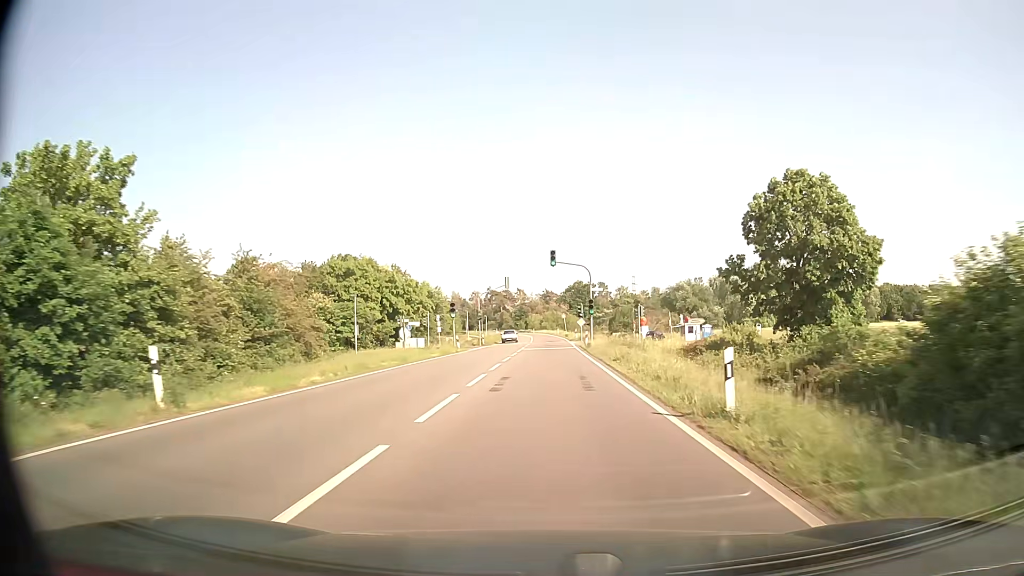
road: primary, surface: asphalt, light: Day
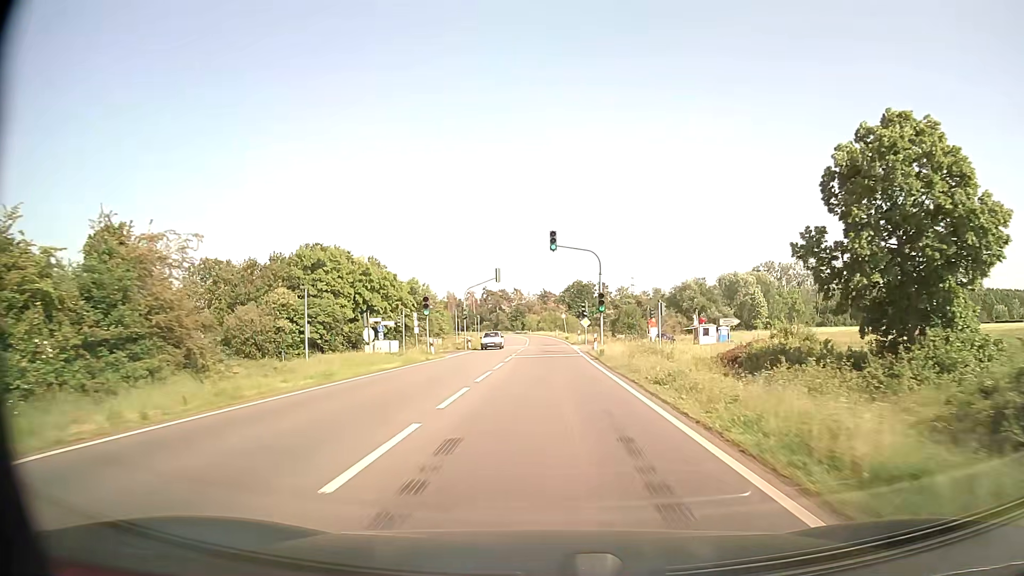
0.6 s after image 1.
(0.0, +10.3) m; 0°
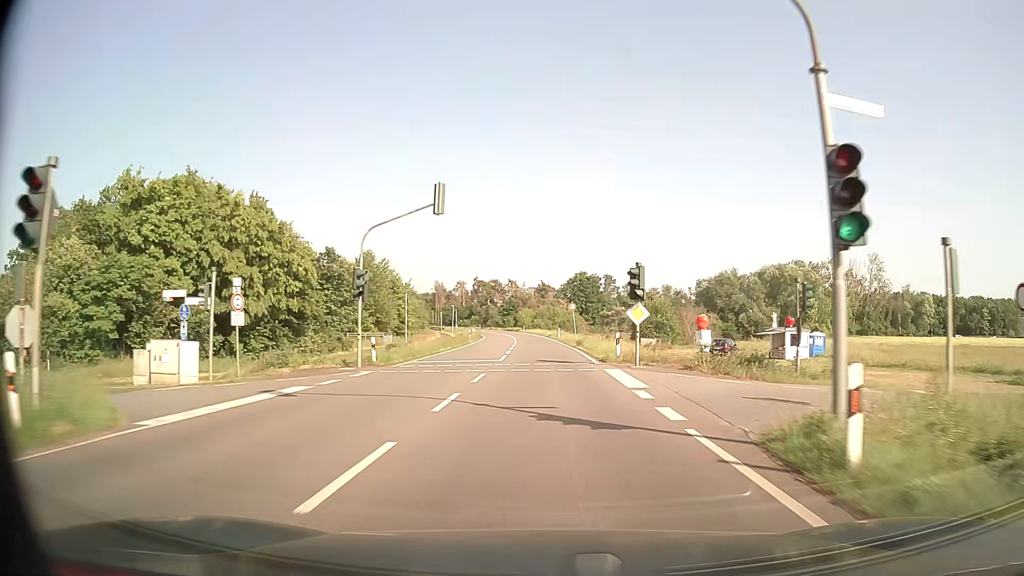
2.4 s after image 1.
(+0.1, +31.5) m; 0°
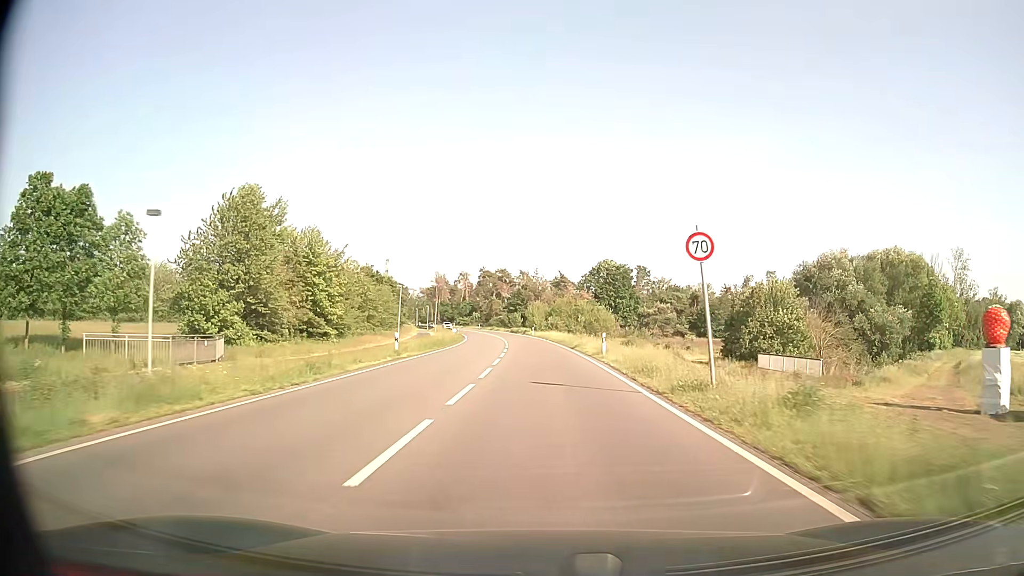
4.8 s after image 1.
(-0.2, +41.1) m; -1°
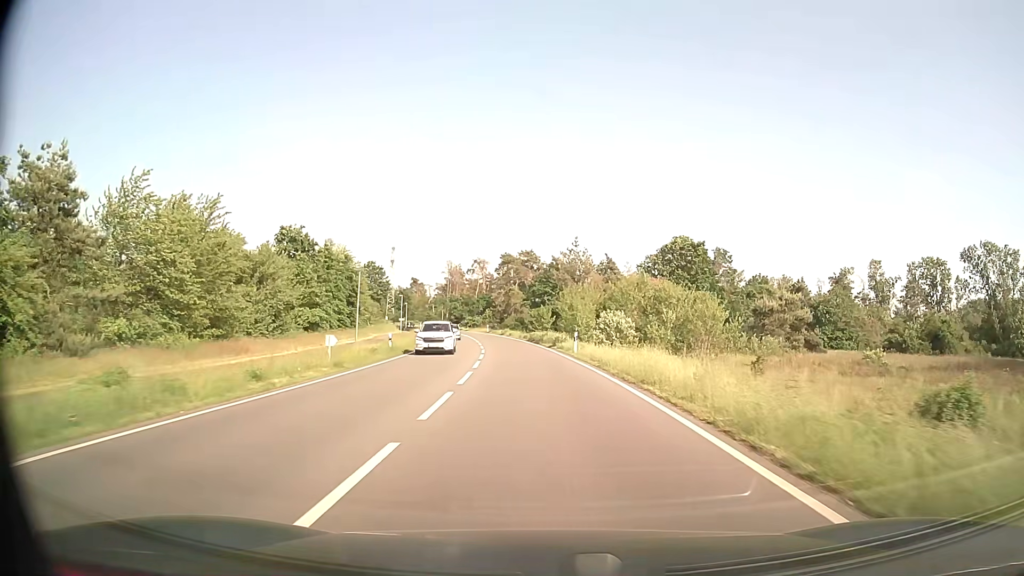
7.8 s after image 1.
(-1.0, +50.5) m; -3°
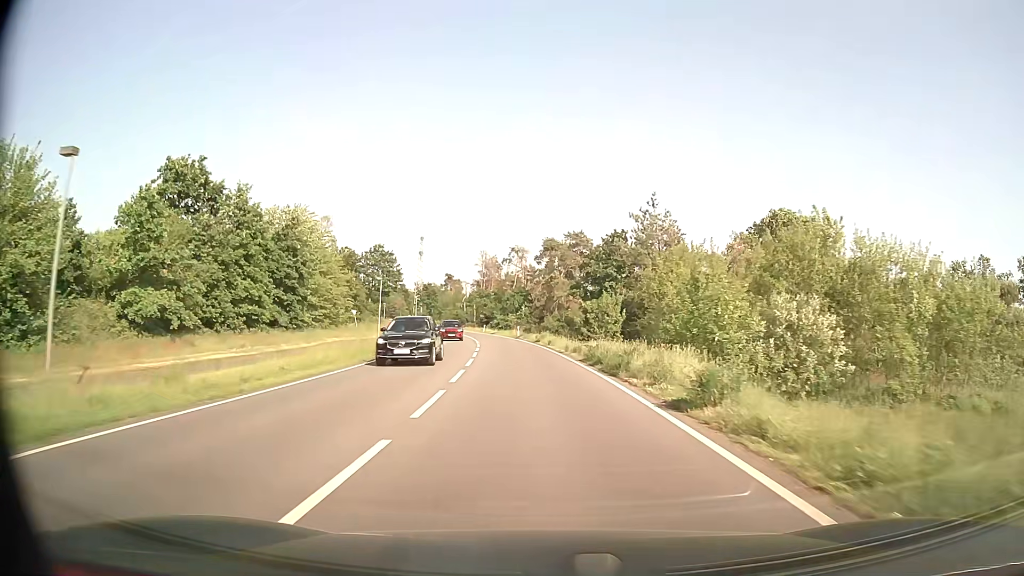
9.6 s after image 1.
(-1.0, +30.4) m; -4°
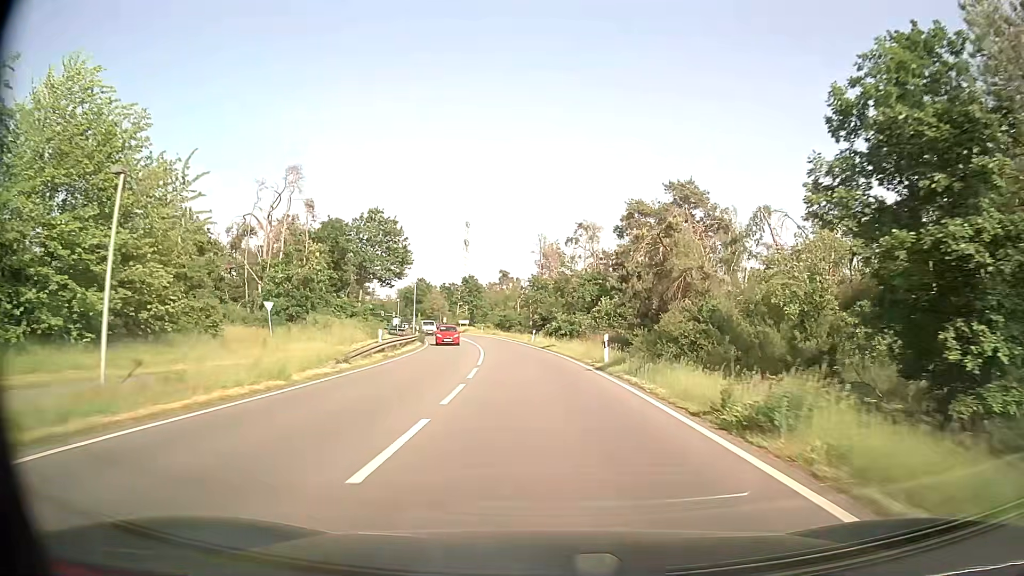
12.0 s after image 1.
(-2.0, +40.6) m; -6°
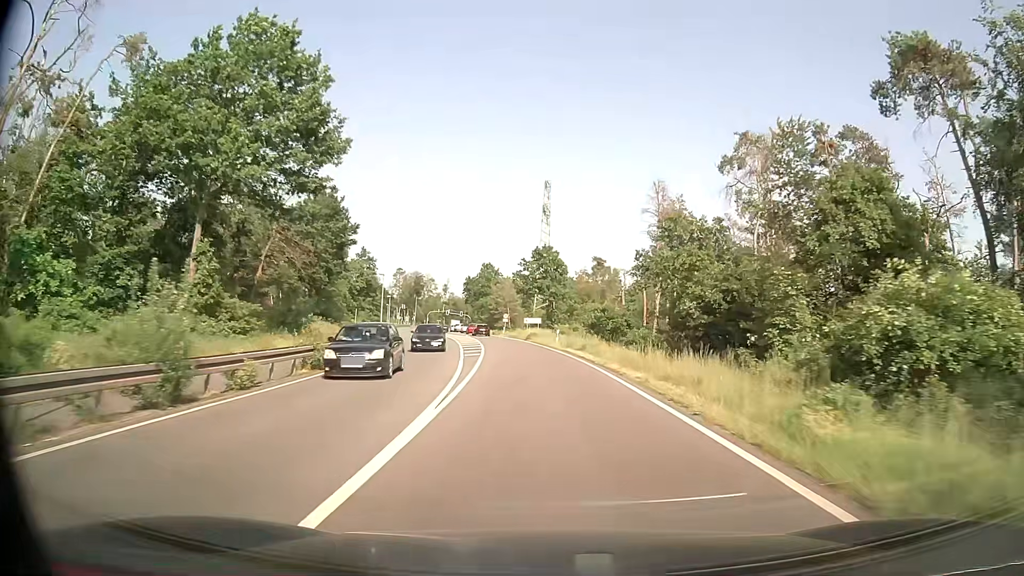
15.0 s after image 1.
(-3.1, +50.7) m; -8°
(0, +10) (0, +20) (-1, +30) (-2, +40) (-3, +50) (-4, +60) (-5, +70) (-7, +80) (-8, +90) (-10, +99) m
